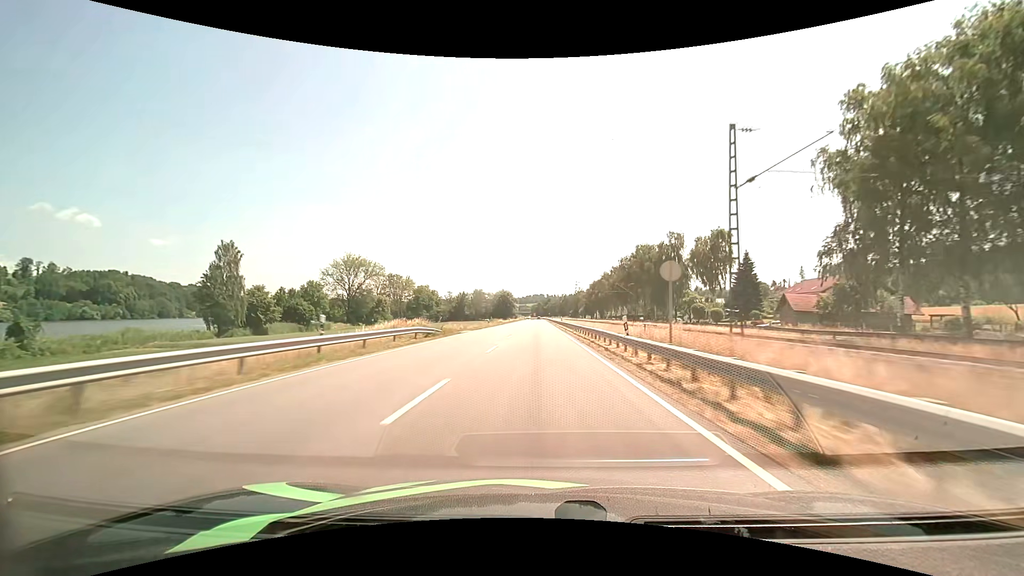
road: primary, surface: asphalt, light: Day
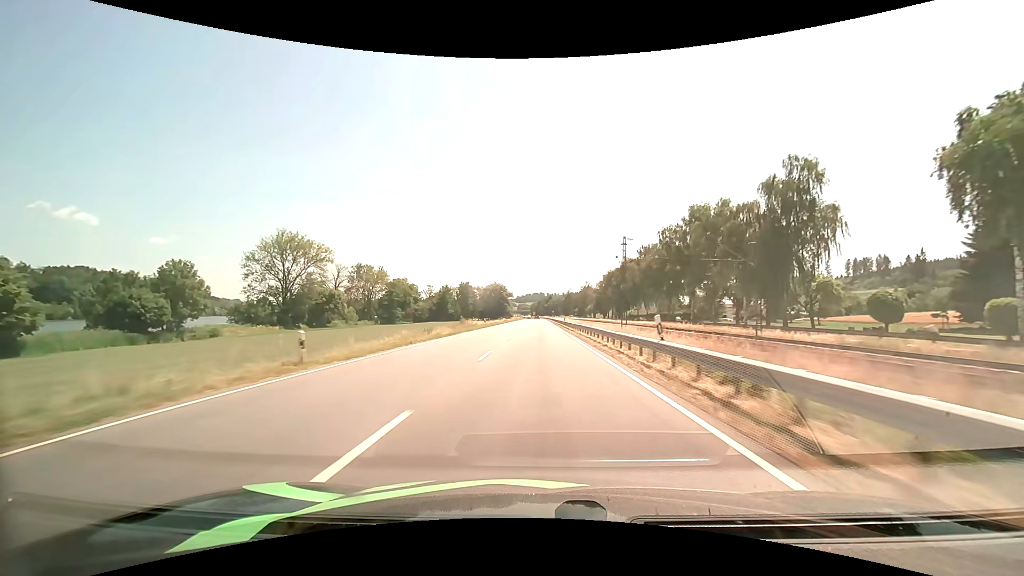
(-0.1, +51.8) m; 0°
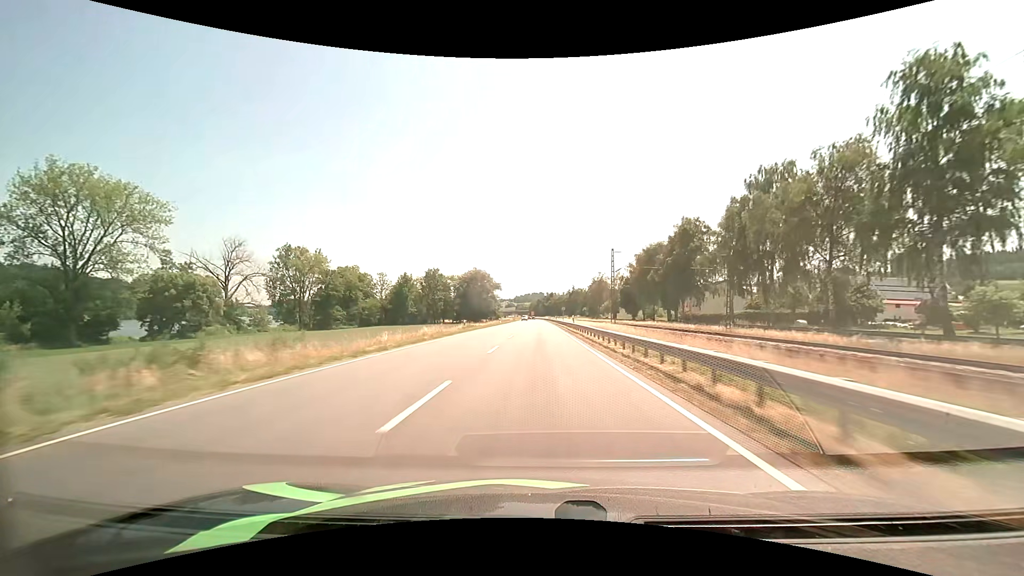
(+0.1, +69.2) m; 0°
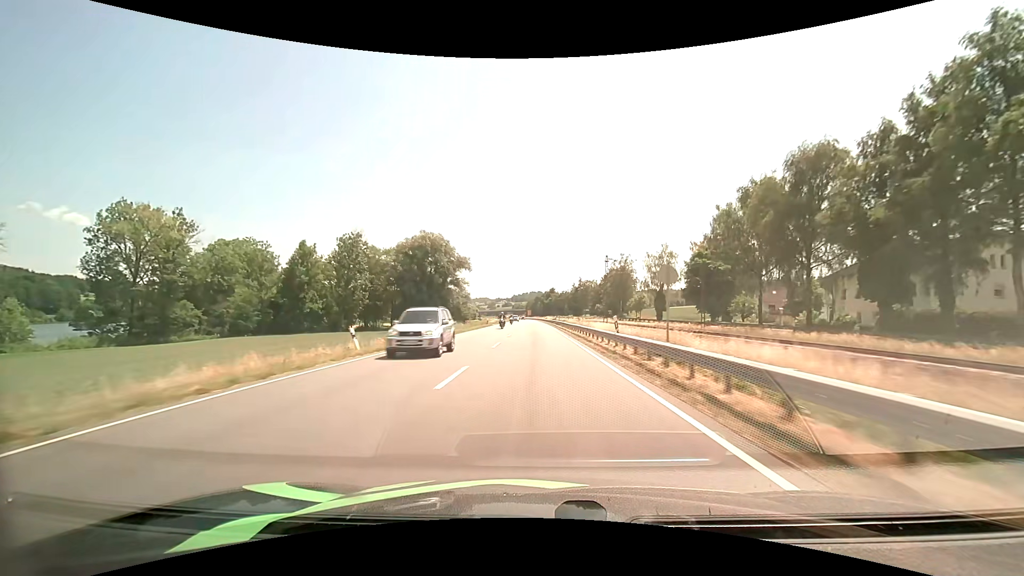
(+0.3, +69.2) m; 0°
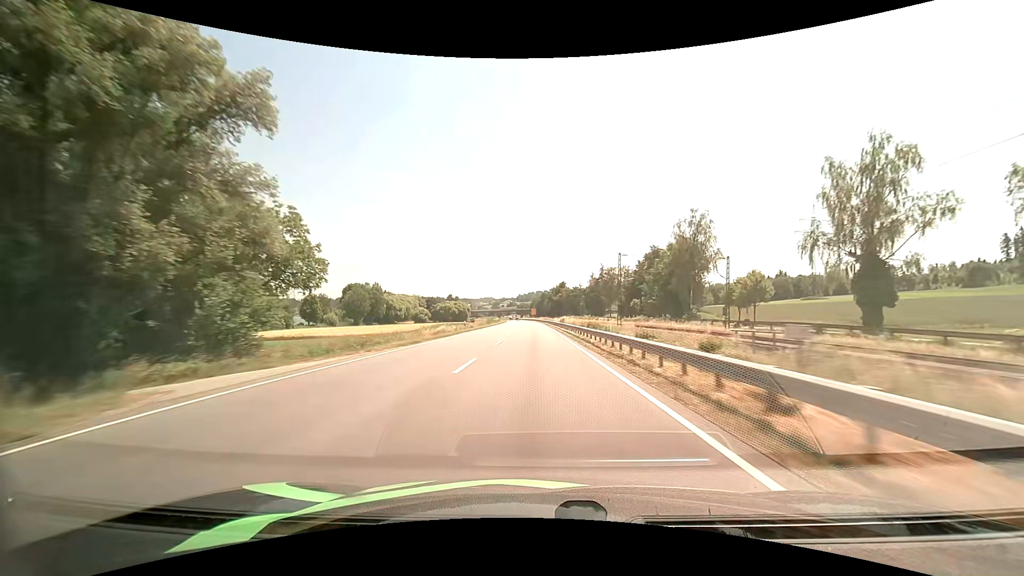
(-0.4, +69.8) m; -1°
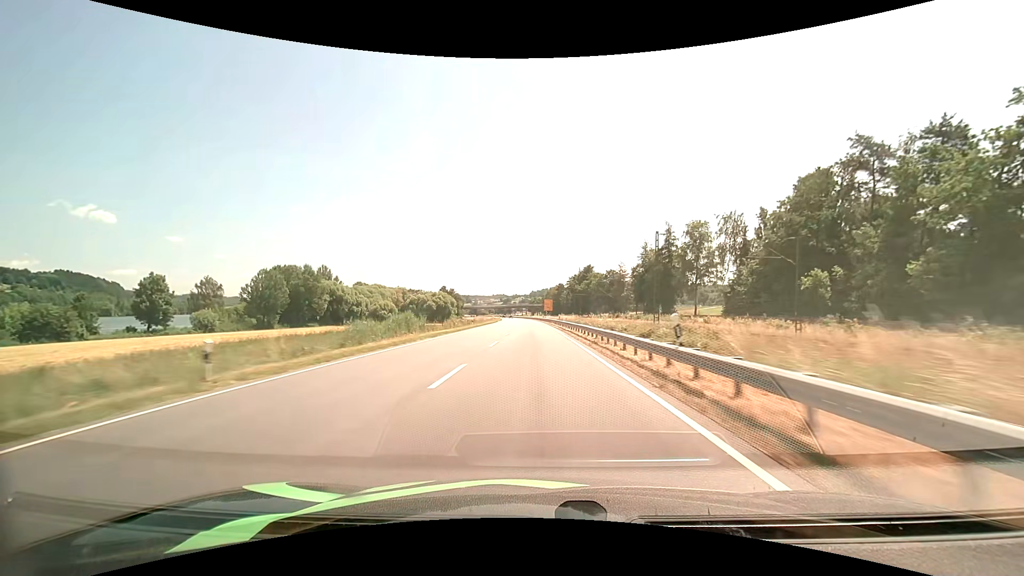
(-0.8, +87.3) m; -1°
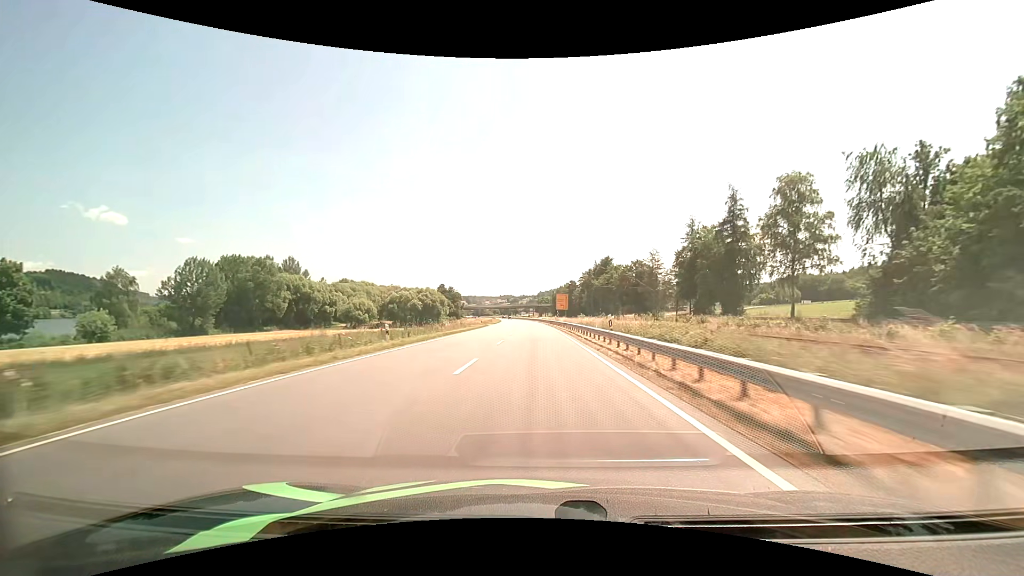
(-0.4, +33.9) m; -1°
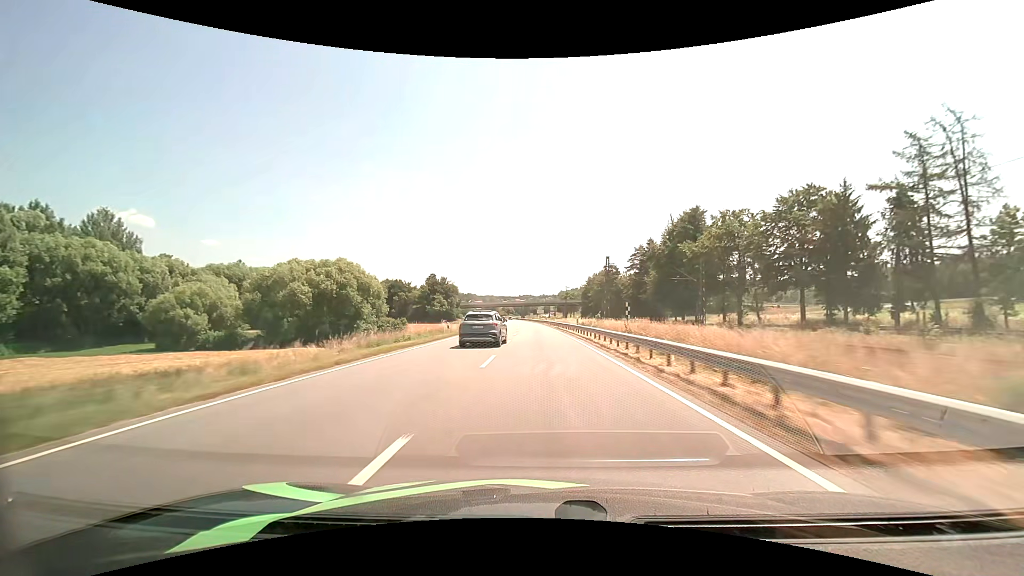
(-1.5, +82.3) m; -2°
(0, +10) (0, +20) (0, +30) (0, +40) (0, +50) (-1, +60) (-1, +70) (-1, +80) (-2, +90) (-2, +100) m
